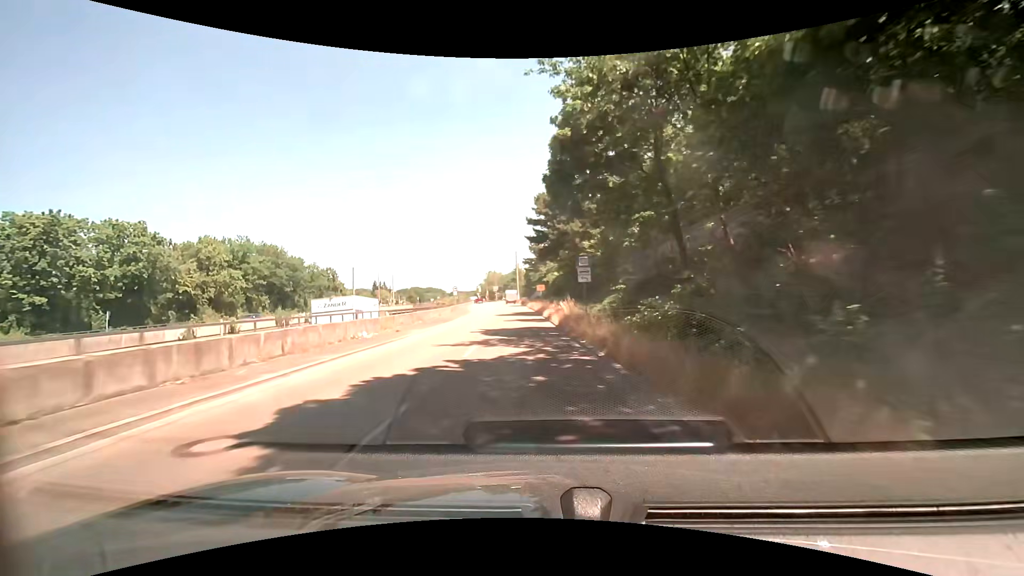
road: trunk_link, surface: asphalt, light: Day
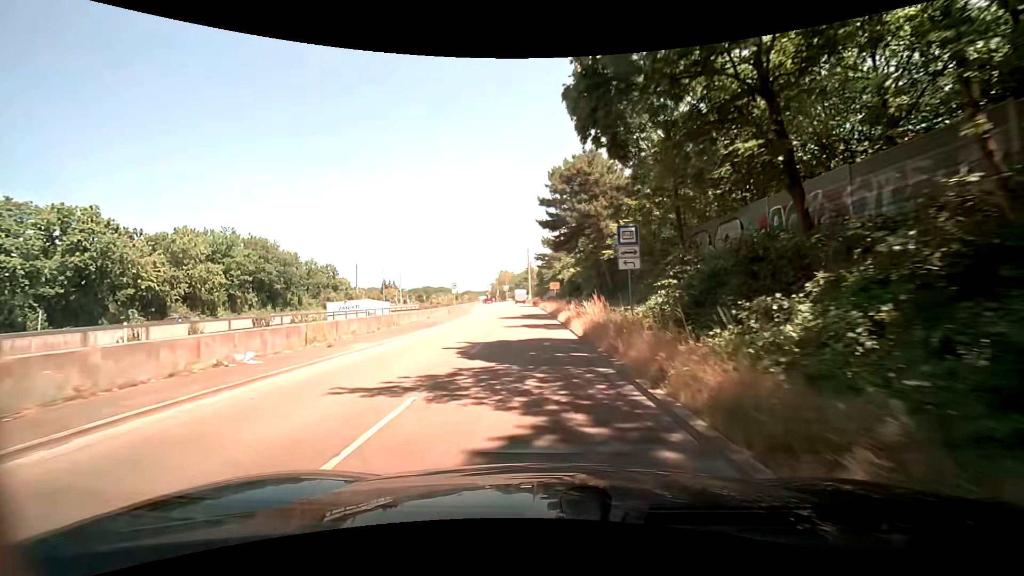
(-0.2, +8.8) m; -2°
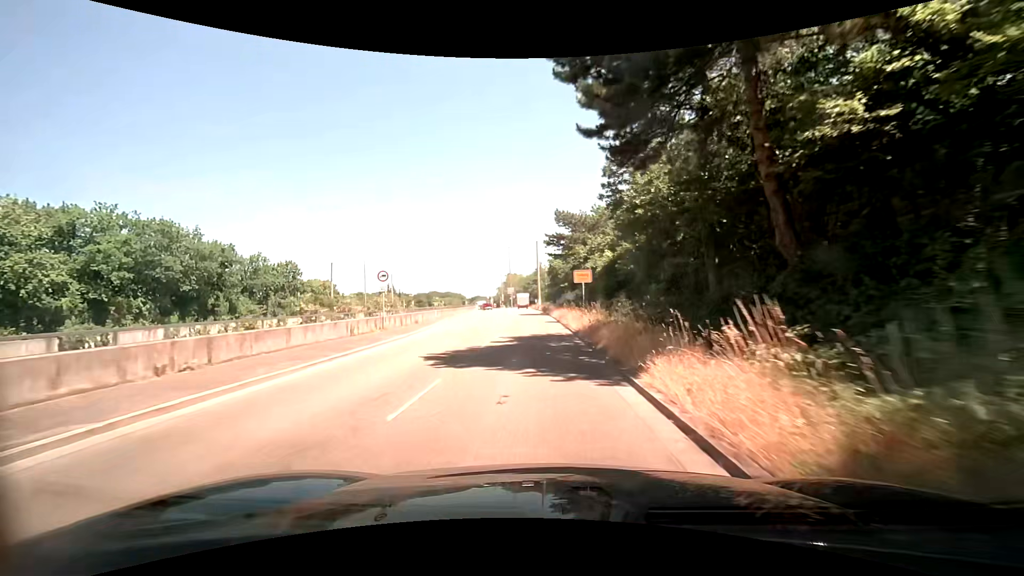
(-0.2, +25.3) m; -1°
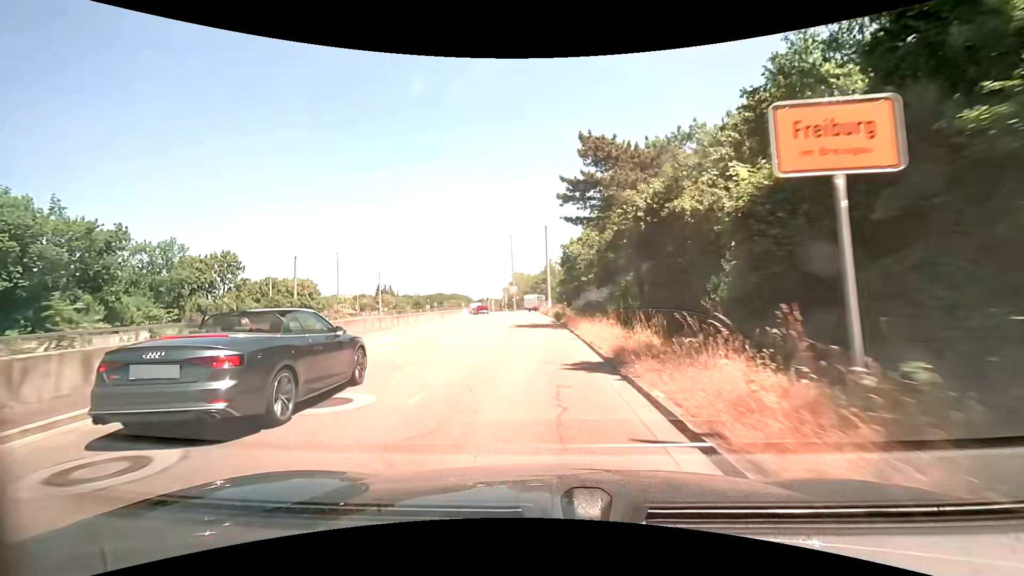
(-0.1, +22.8) m; 0°
(0, +10) (0, +20) (-1, +30) (-1, +40) (-2, +50) (-2, +60) (-3, +70) (-3, +80) (-1, +90) (+7, +95) m
